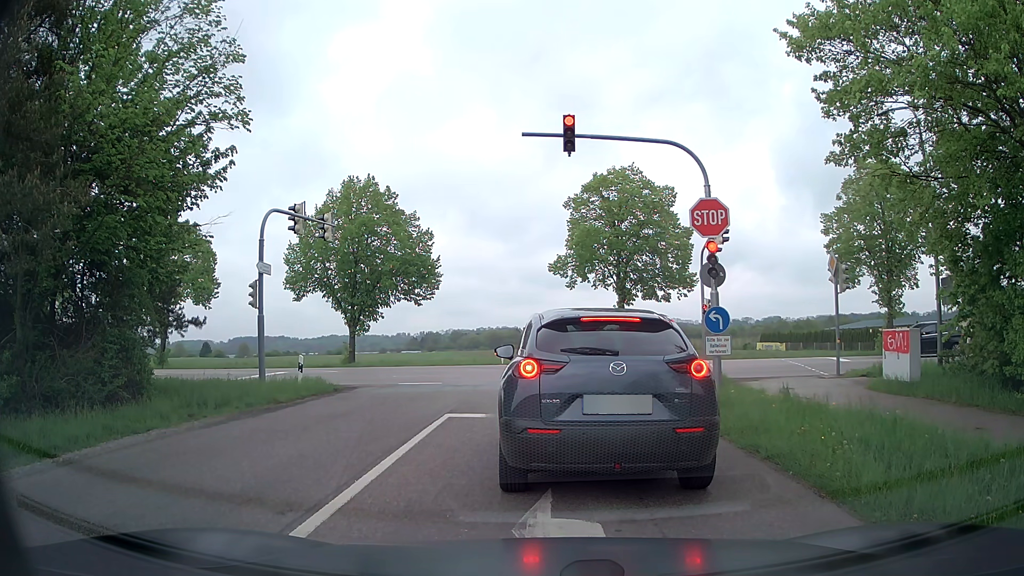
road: tertiary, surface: asphalt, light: Day
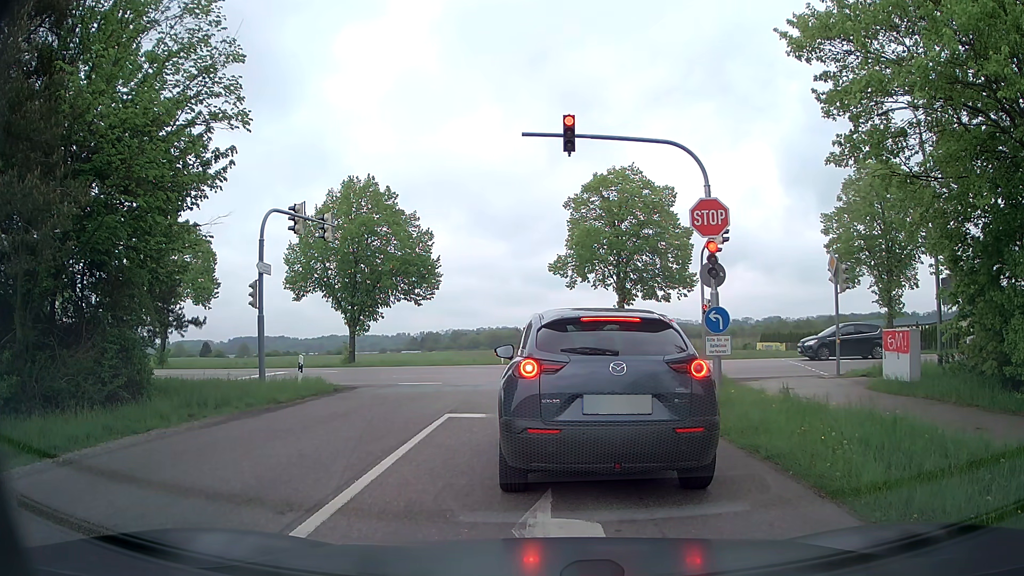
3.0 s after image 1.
(0.0, 0.0) m; 0°
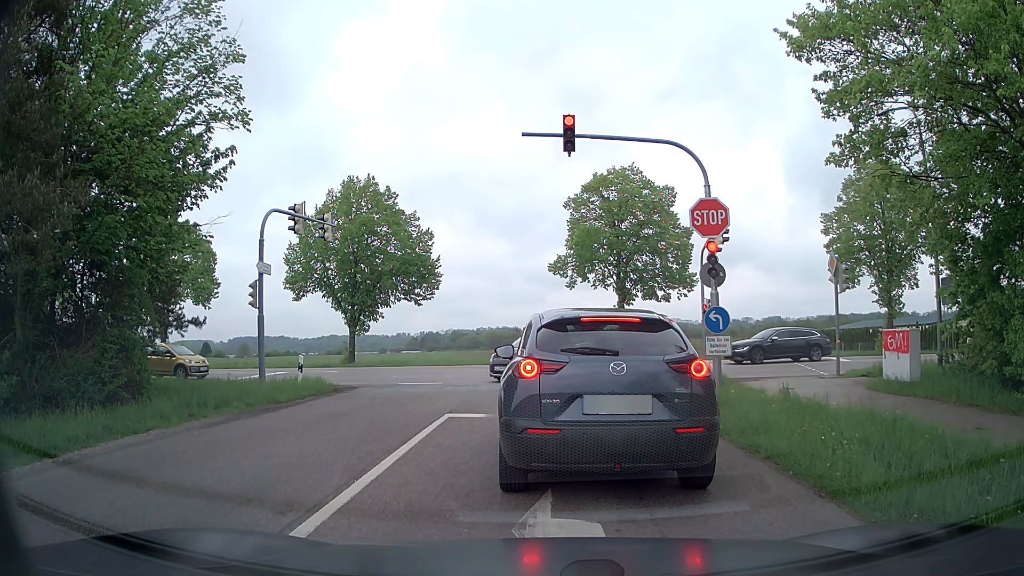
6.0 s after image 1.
(0.0, 0.0) m; 0°
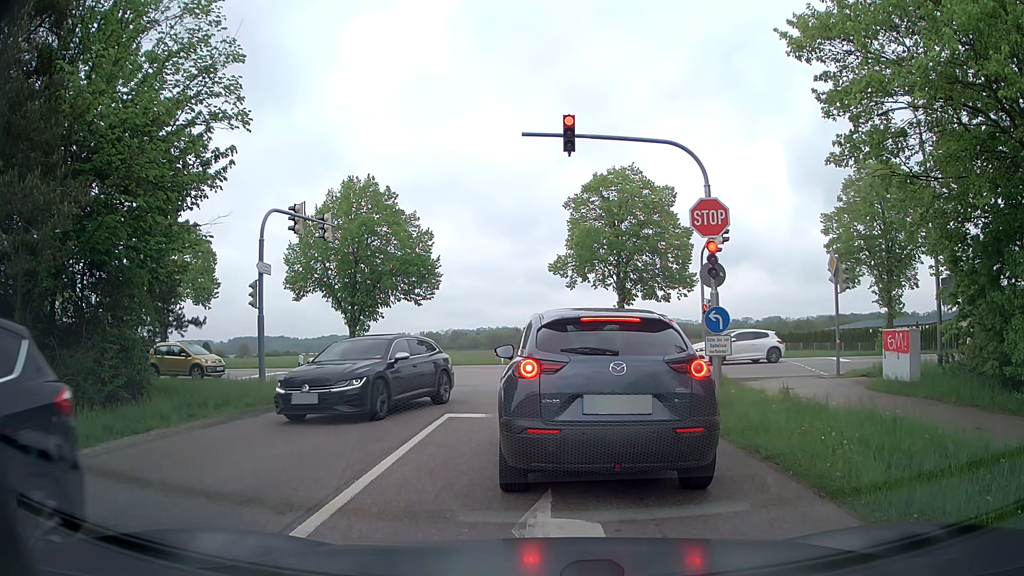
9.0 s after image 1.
(0.0, 0.0) m; 0°
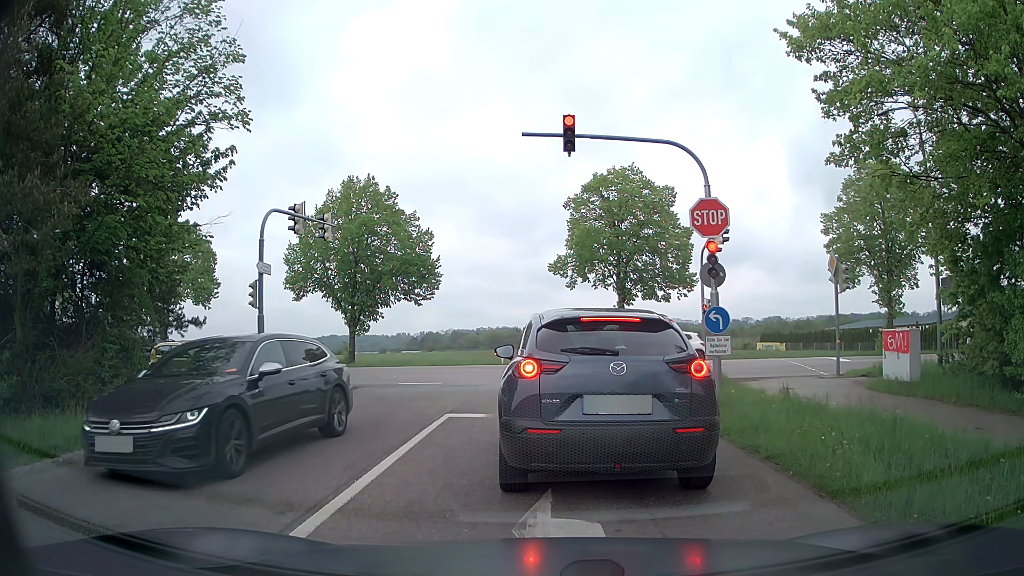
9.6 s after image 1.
(0.0, 0.0) m; 0°
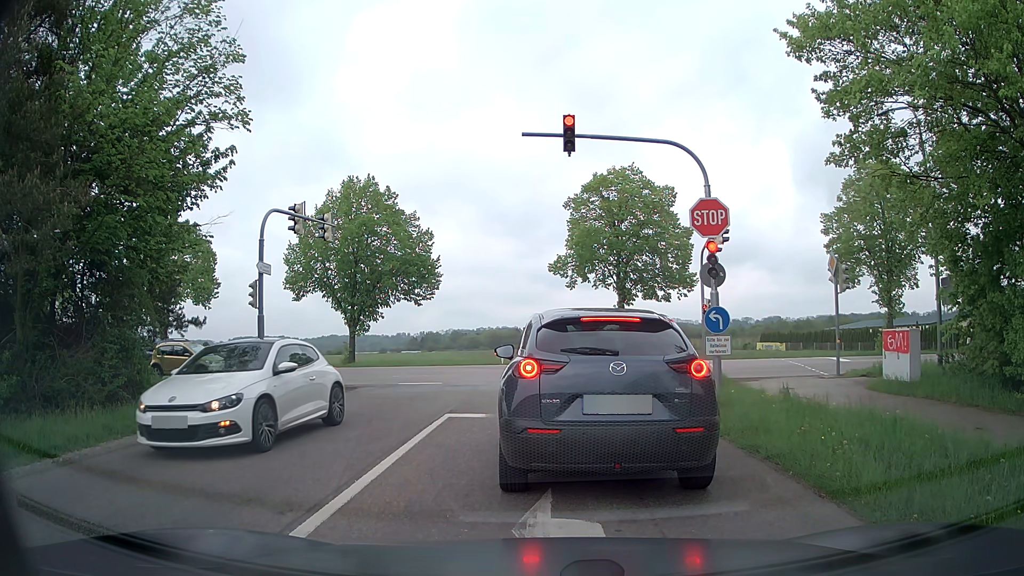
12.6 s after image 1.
(0.0, 0.0) m; 0°
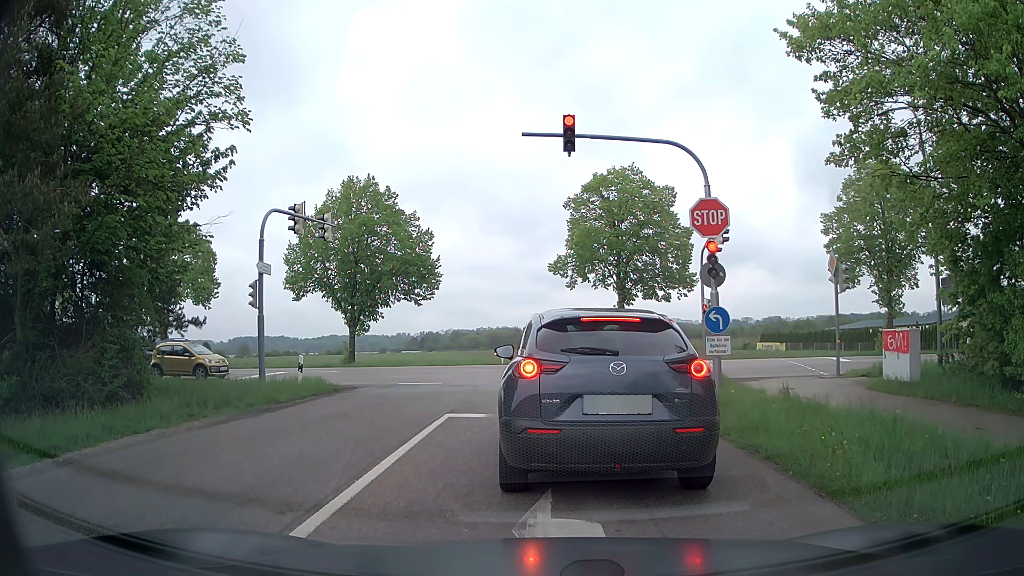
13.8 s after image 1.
(0.0, 0.0) m; 0°
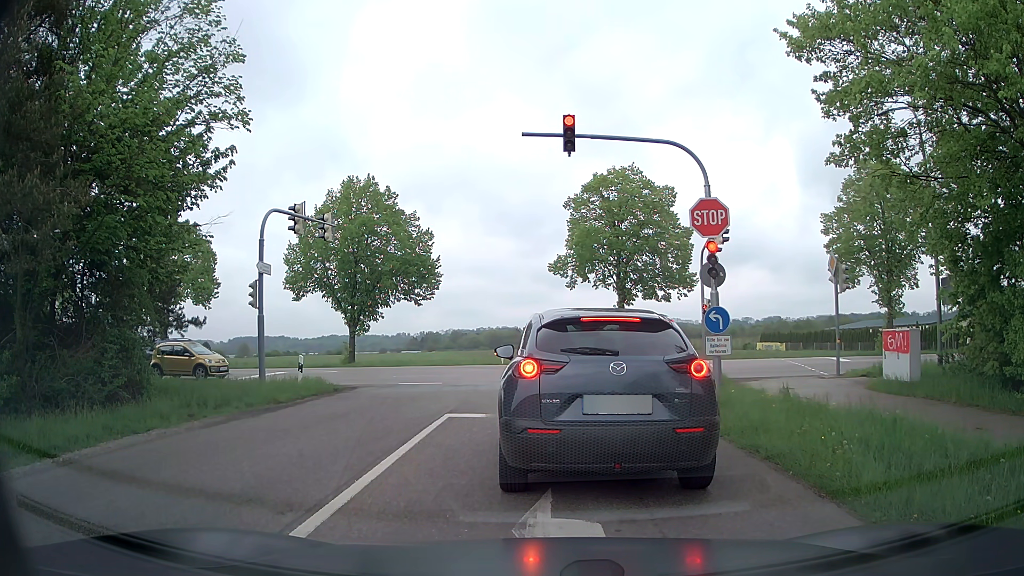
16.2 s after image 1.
(0.0, 0.0) m; 0°
(0, +10) (0, +20) (-3, +29) (-11, +35) (-21, +38) (-31, +39) (-41, +40) (-51, +41) (-61, +42) (-70, +44) m
